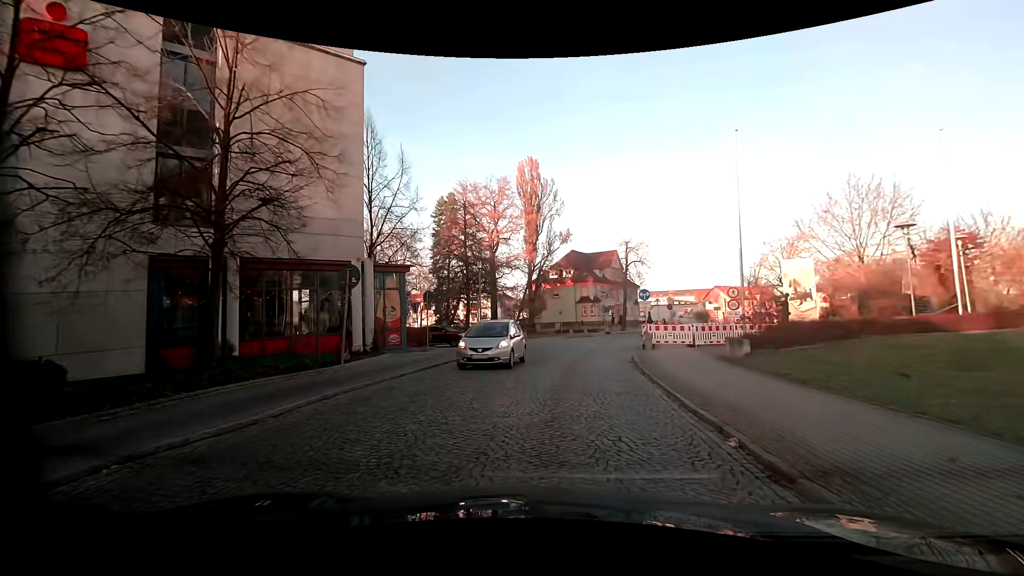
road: residential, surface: sett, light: Day
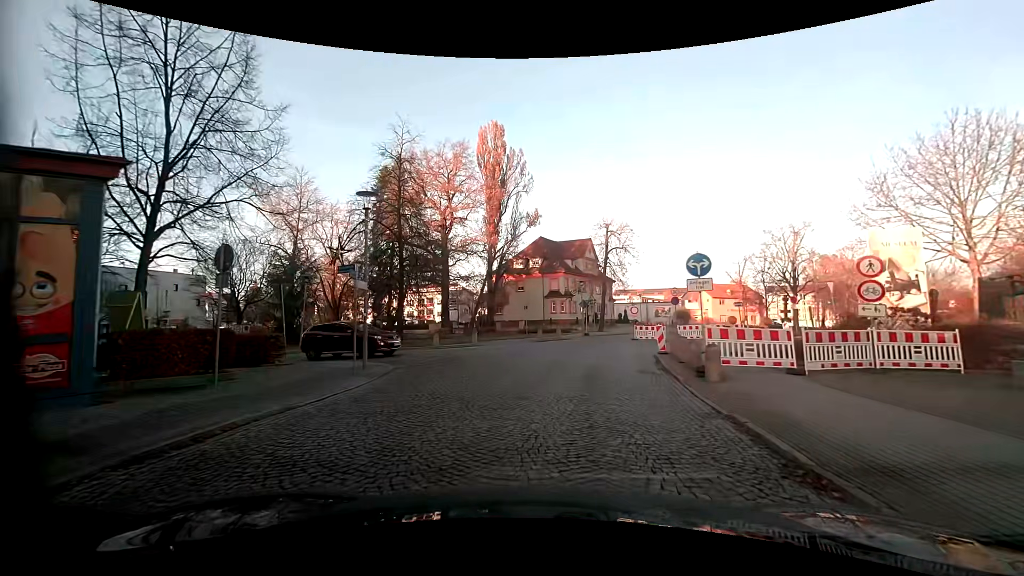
(+0.5, +13.3) m; +4°
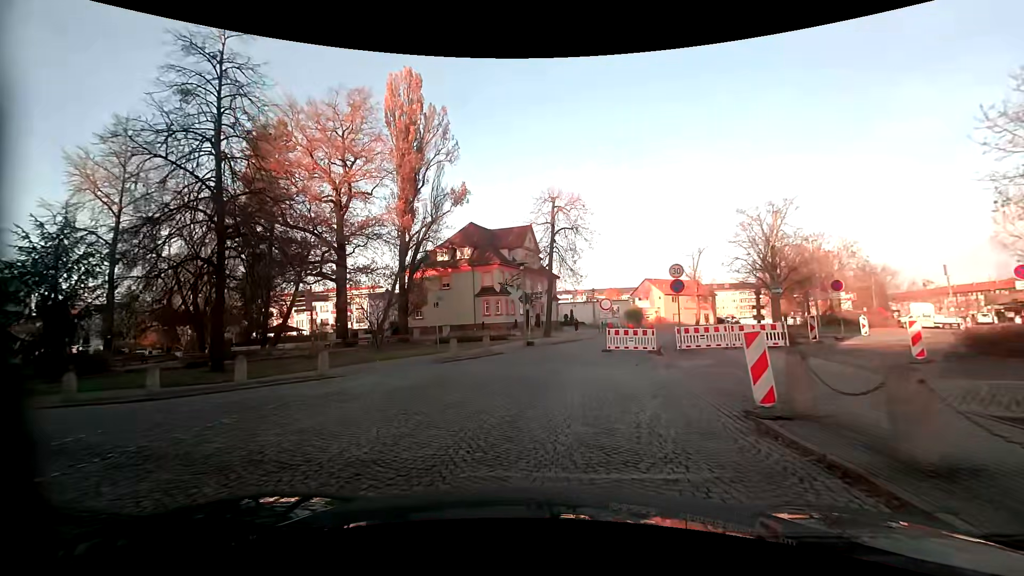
(+0.9, +14.4) m; +6°
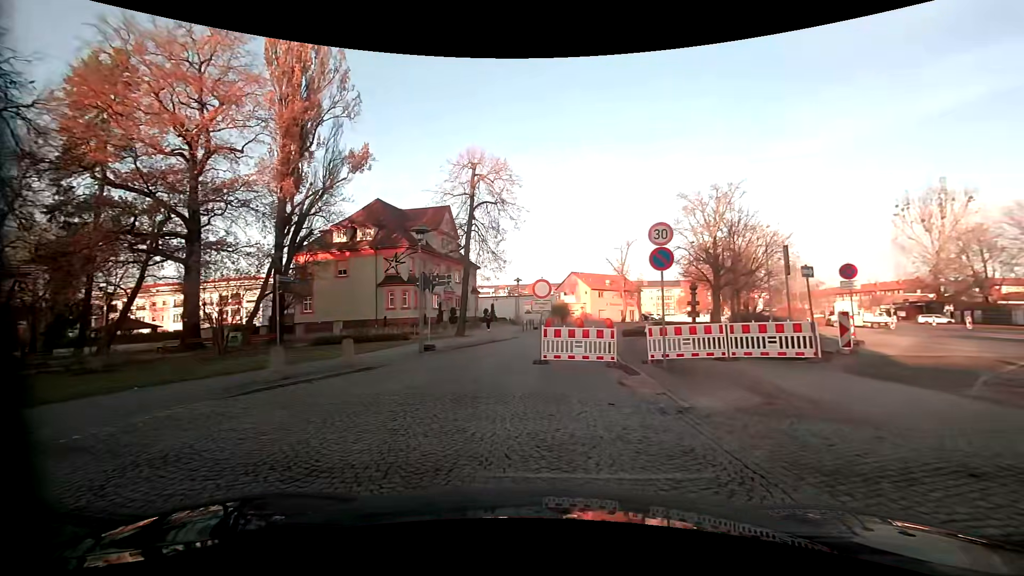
(+0.5, +8.3) m; +9°
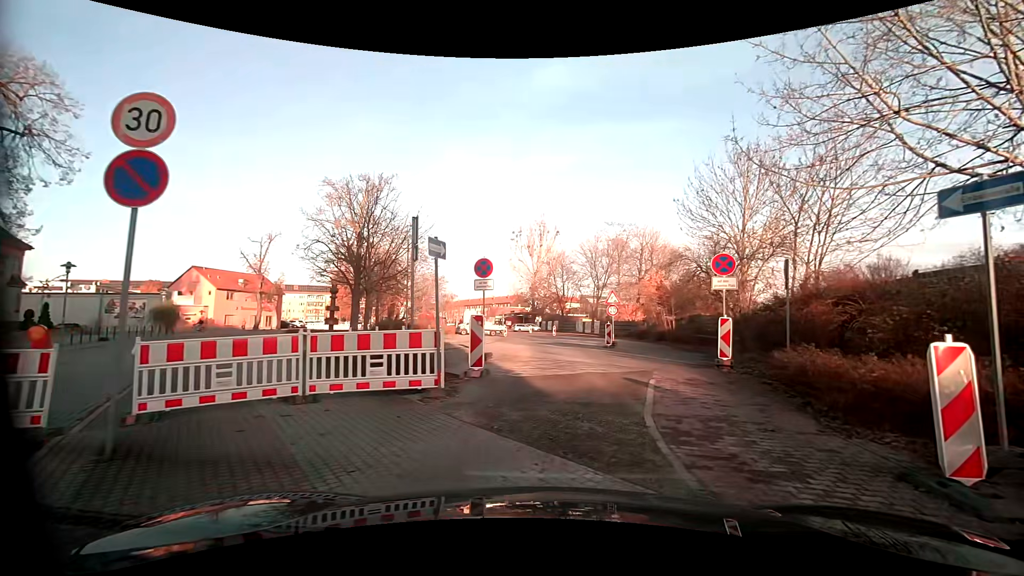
(+2.1, +6.5) m; +37°
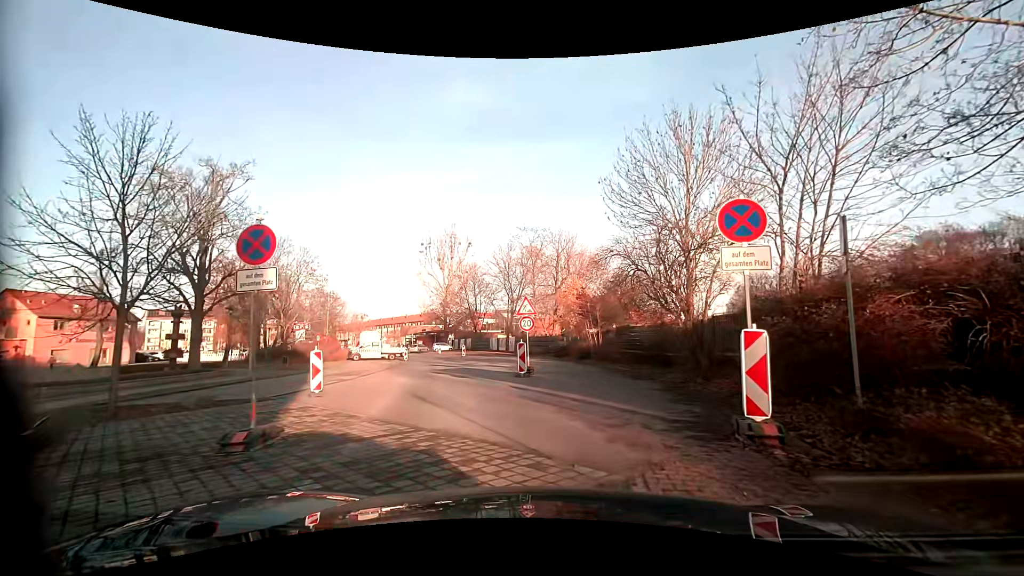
(+1.0, +7.4) m; +12°
